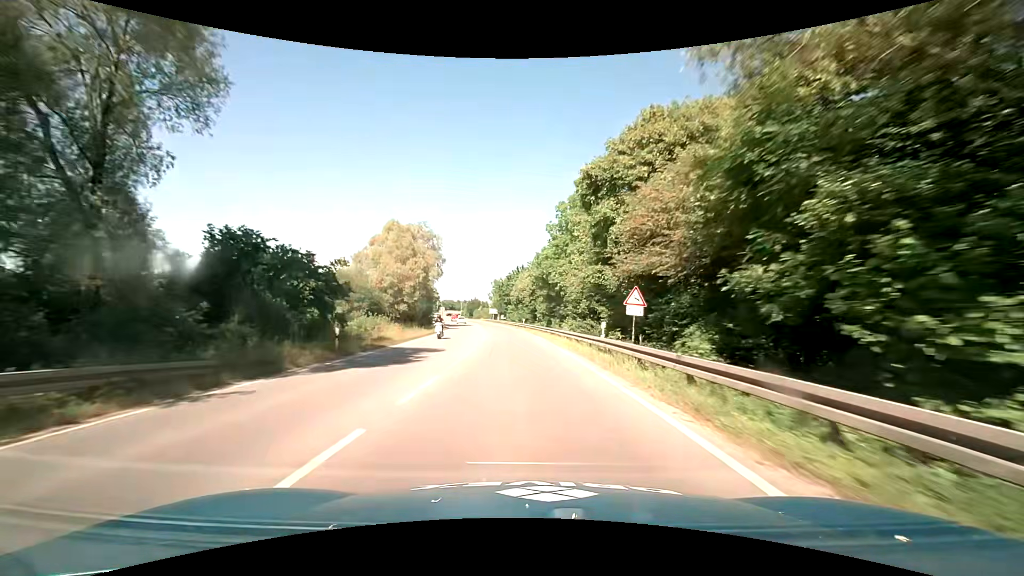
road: primary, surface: asphalt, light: Day
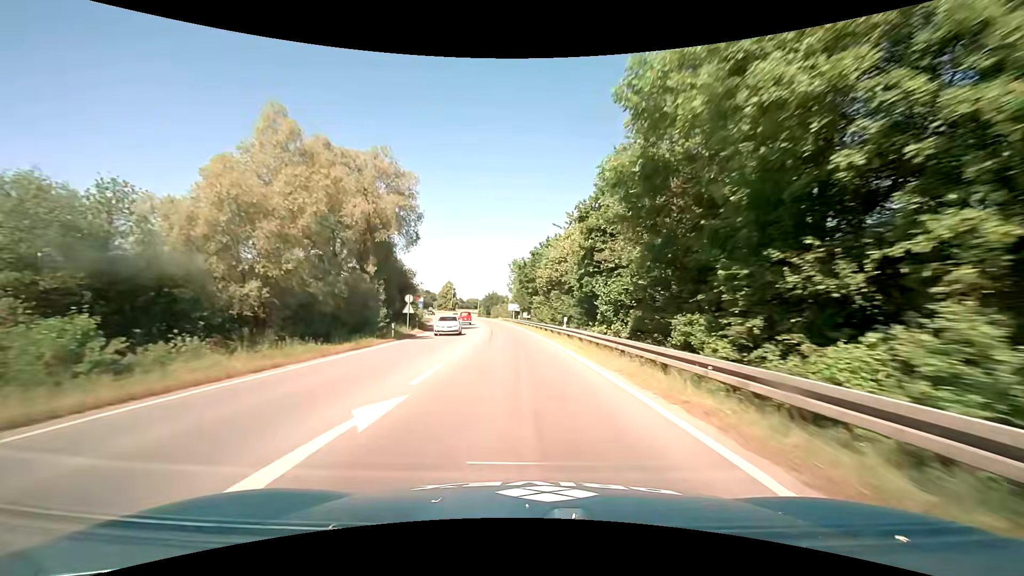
(-0.6, +34.2) m; -2°
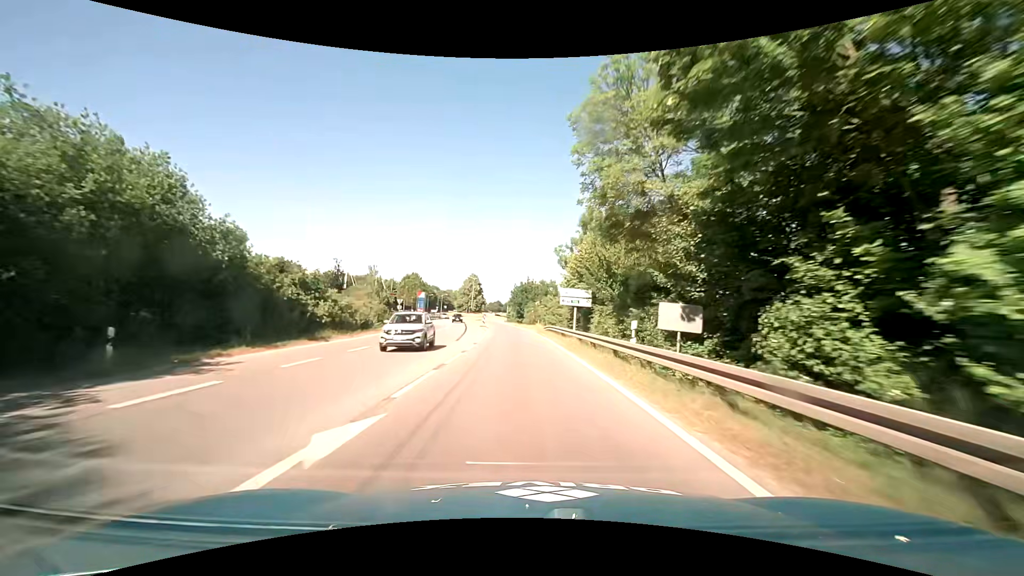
(-3.0, +55.0) m; -5°
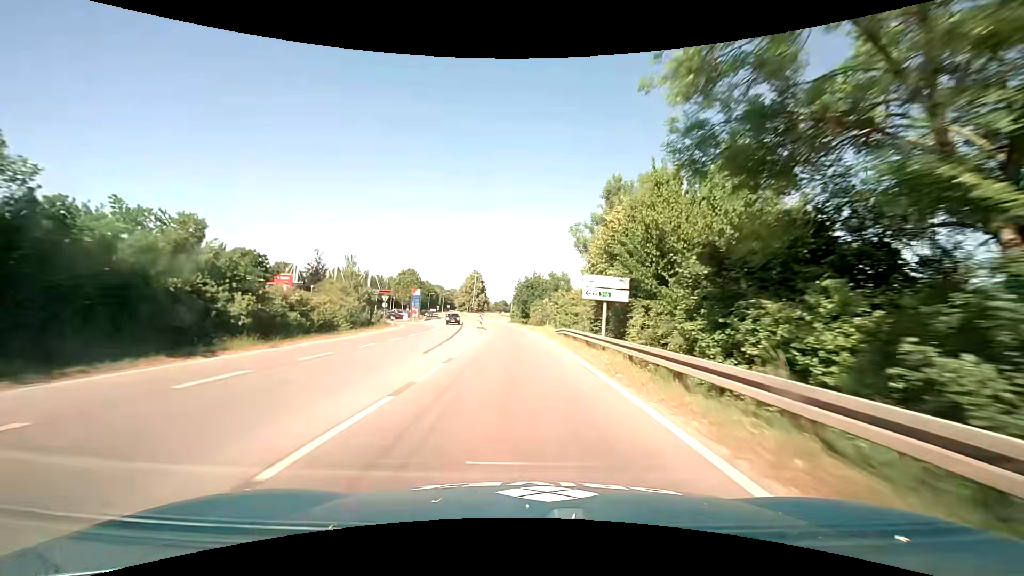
(-0.1, +10.1) m; -1°
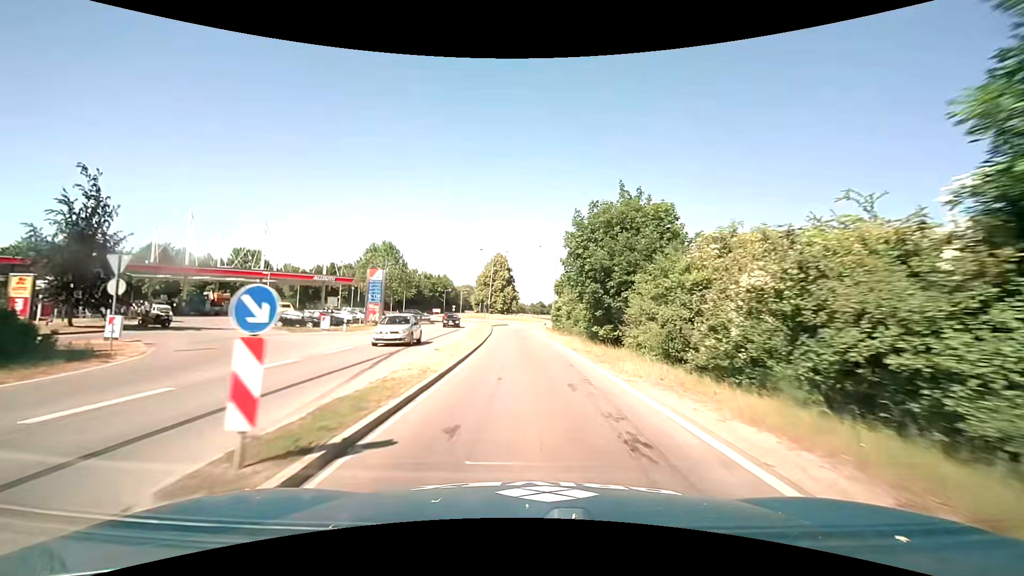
(-1.6, +44.8) m; -4°
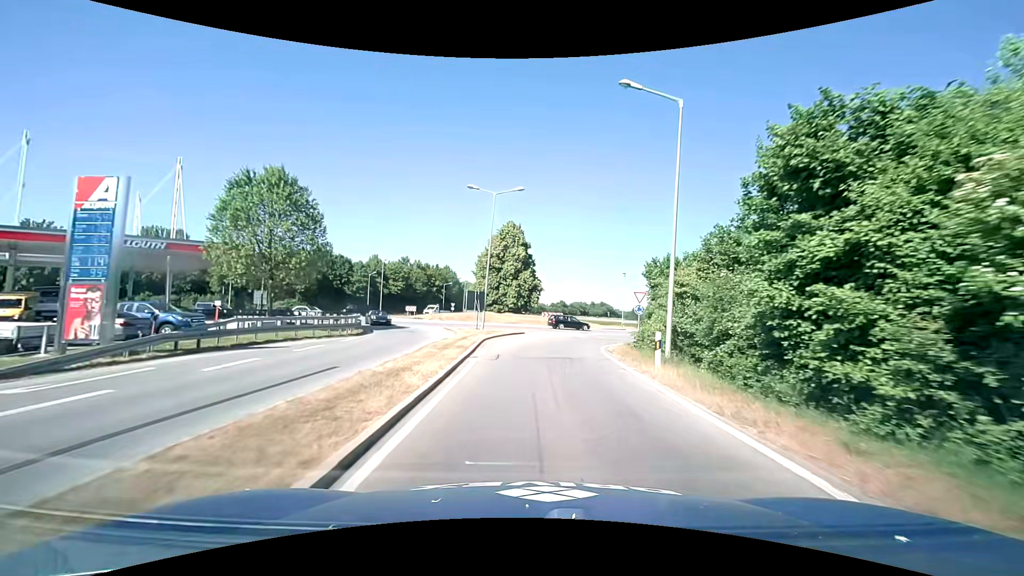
(-1.1, +35.6) m; -2°
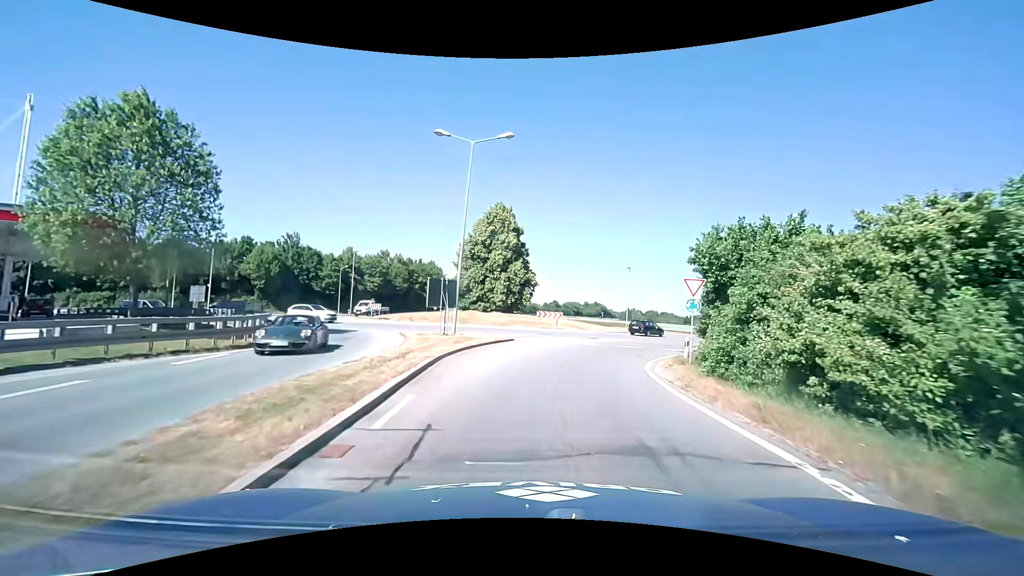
(0.0, +11.0) m; +1°
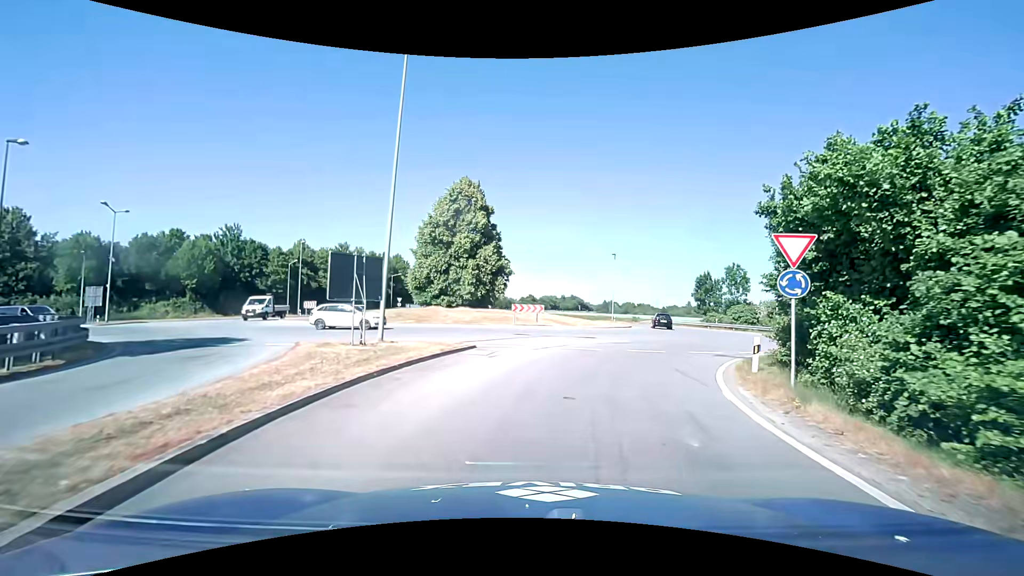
(+0.1, +9.0) m; +3°
(0, +10) (+3, +20) (+6, +29) (+9, +39) (+12, +48) (+11, +58) (+7, +67) (0, +75) (-6, +83) (-10, +92) m
